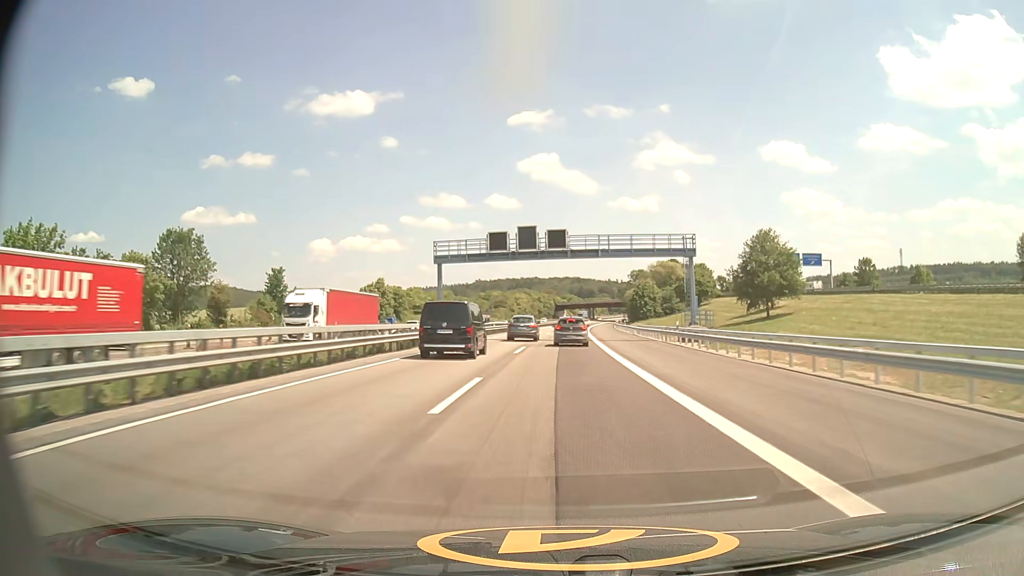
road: motorway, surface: asphalt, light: Day
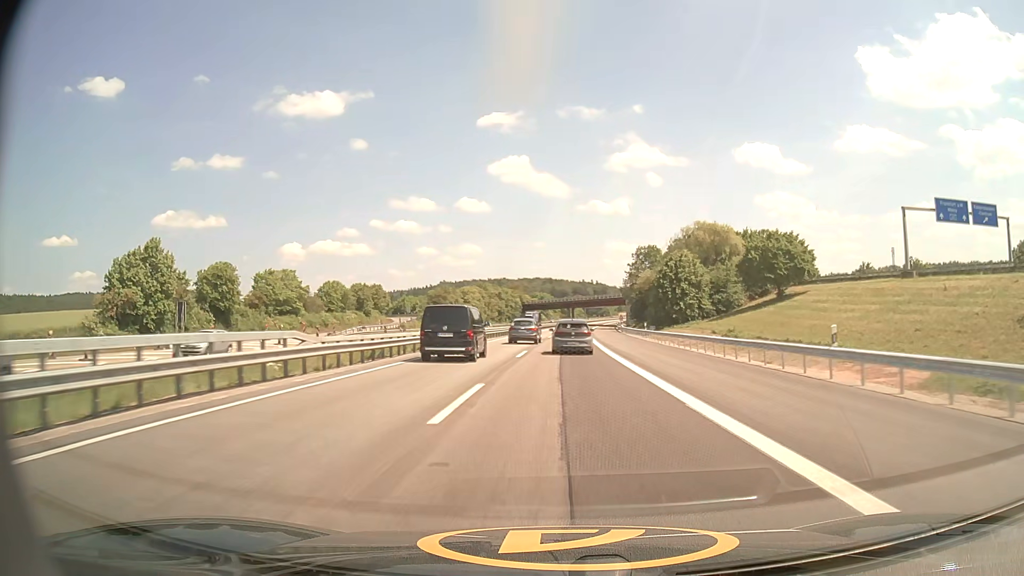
(+1.5, +71.3) m; +2°
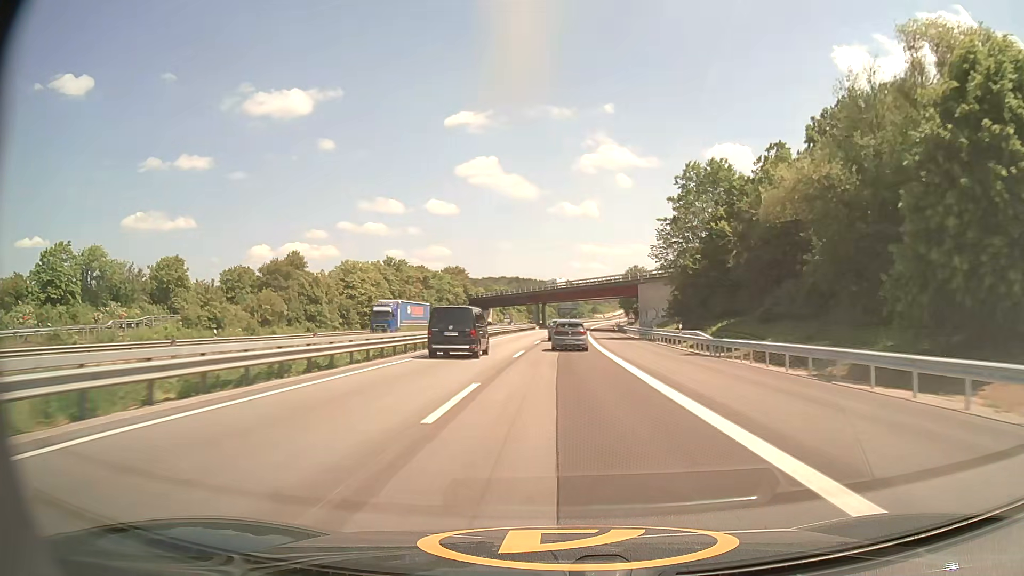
(+1.7, +71.0) m; +3°
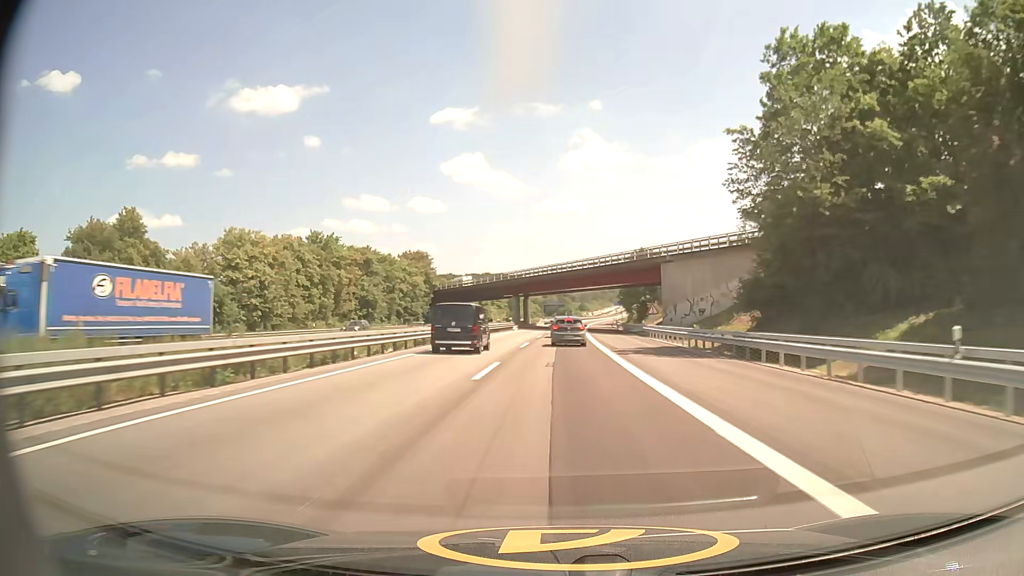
(+0.3, +29.4) m; +1°
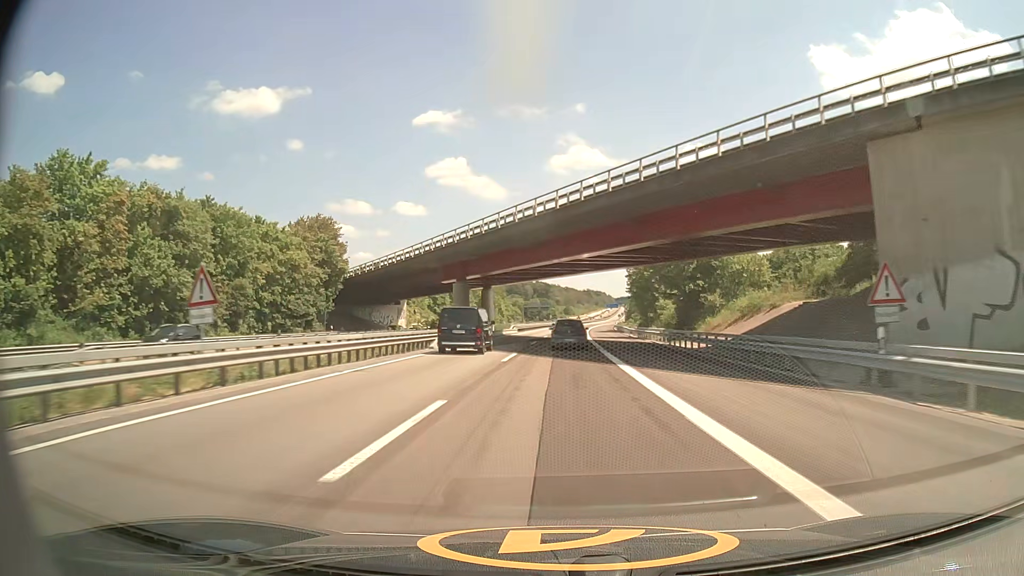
(+0.7, +45.2) m; +2°
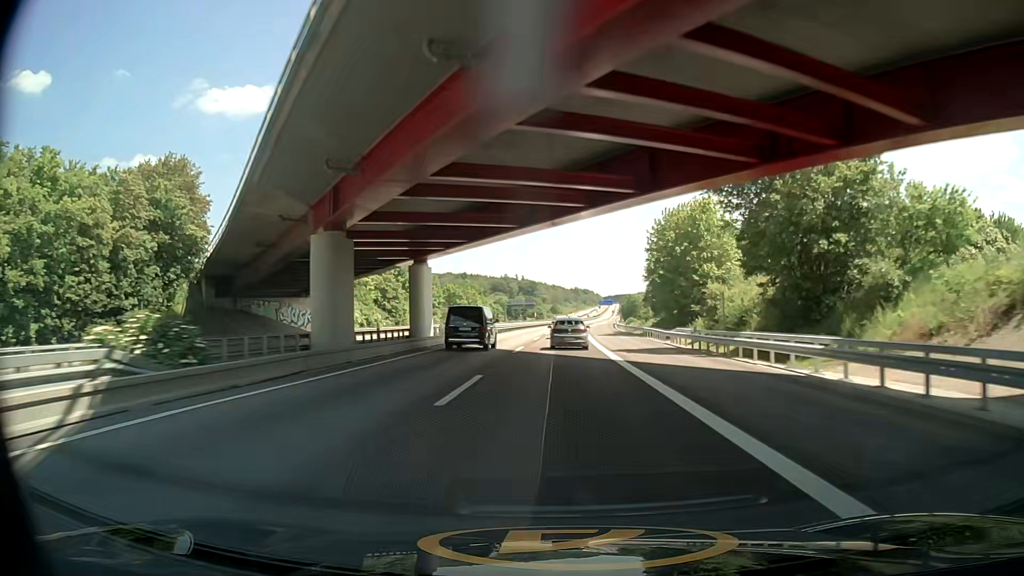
(+0.3, +30.5) m; +1°
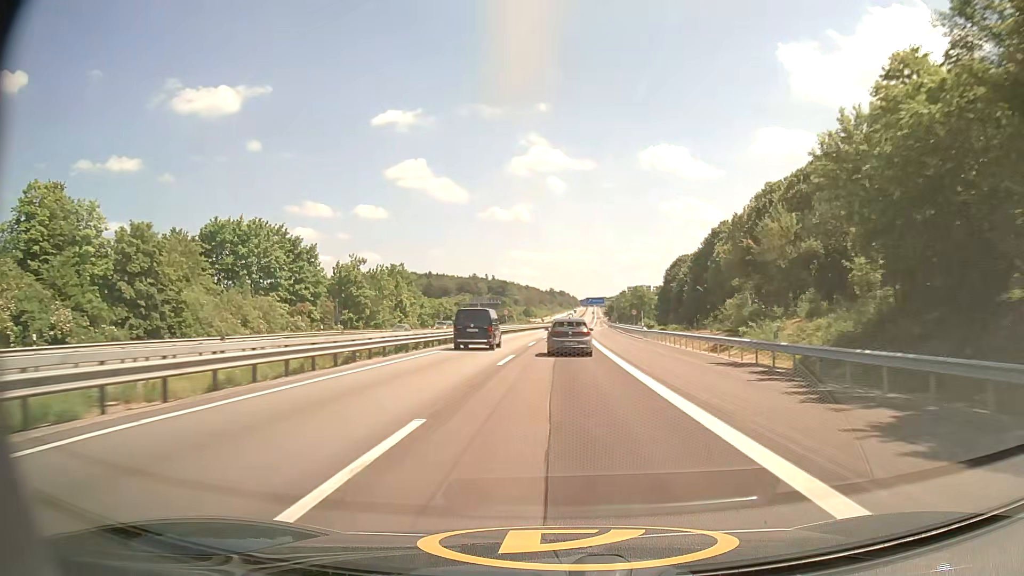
(+0.5, +60.5) m; +2°
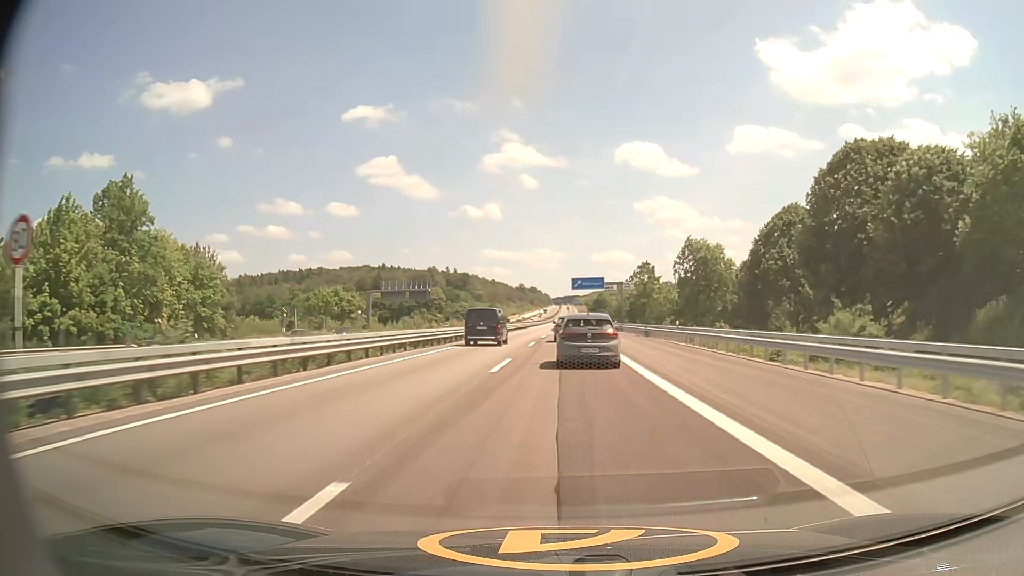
(+1.7, +74.4) m; +2°
(0, +10) (0, +20) (0, +30) (0, +40) (+1, +50) (+1, +60) (+1, +70) (+2, +80) (+2, +90) (+2, +100) m
